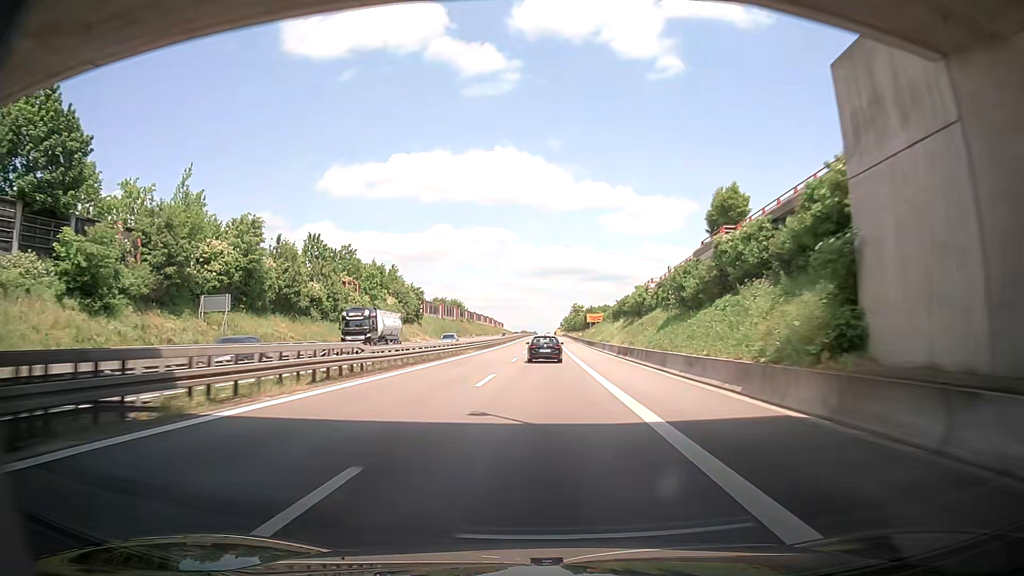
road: trunk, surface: asphalt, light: Day
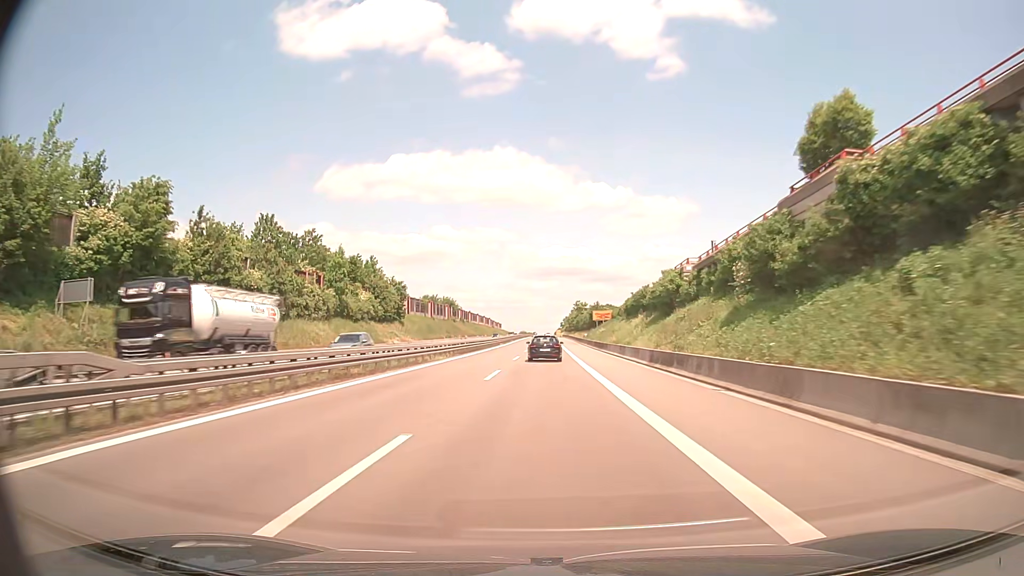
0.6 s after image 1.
(0.0, +15.6) m; 0°
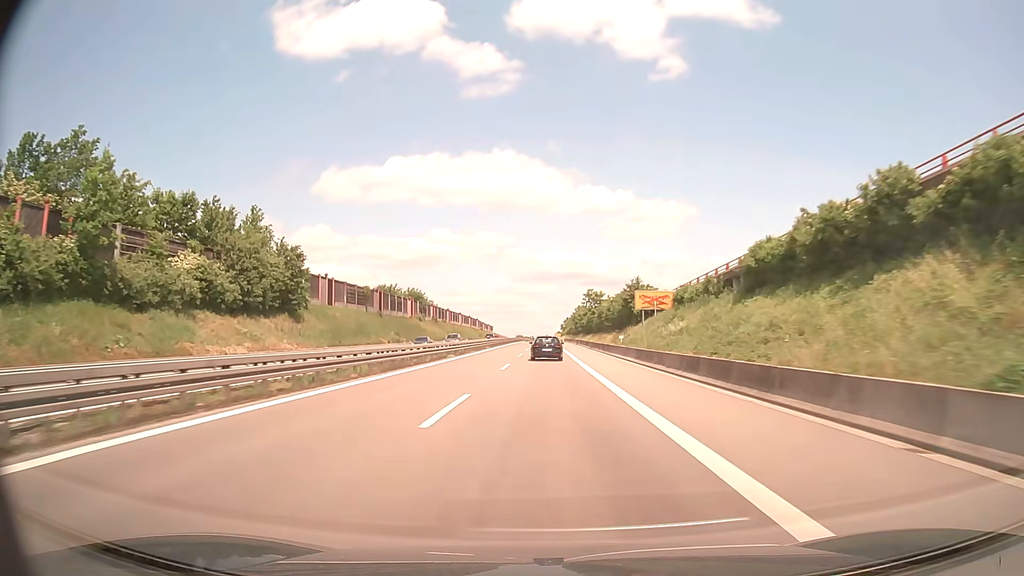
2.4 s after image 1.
(0.0, +47.6) m; 0°
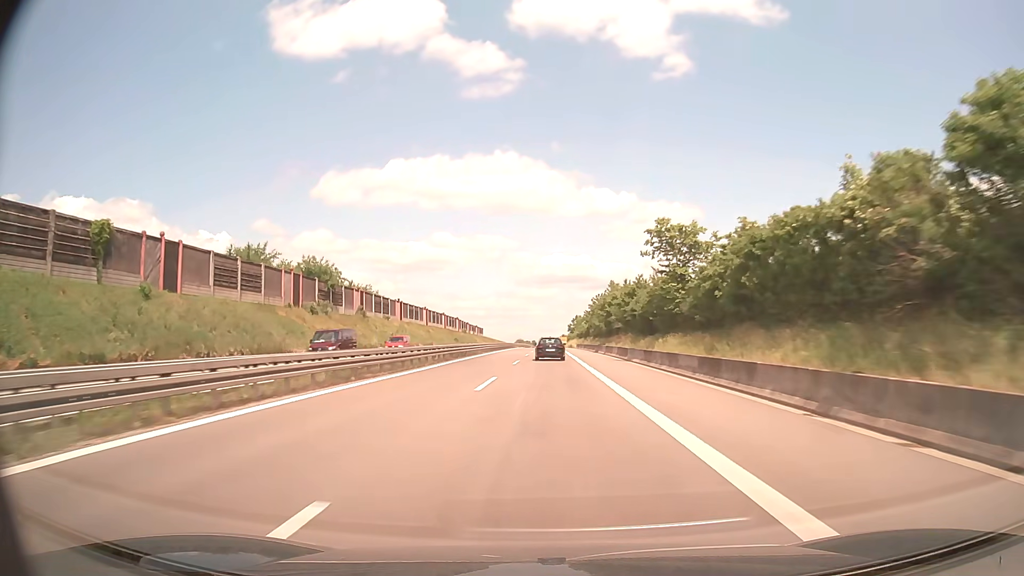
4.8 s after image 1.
(-0.1, +65.1) m; 0°
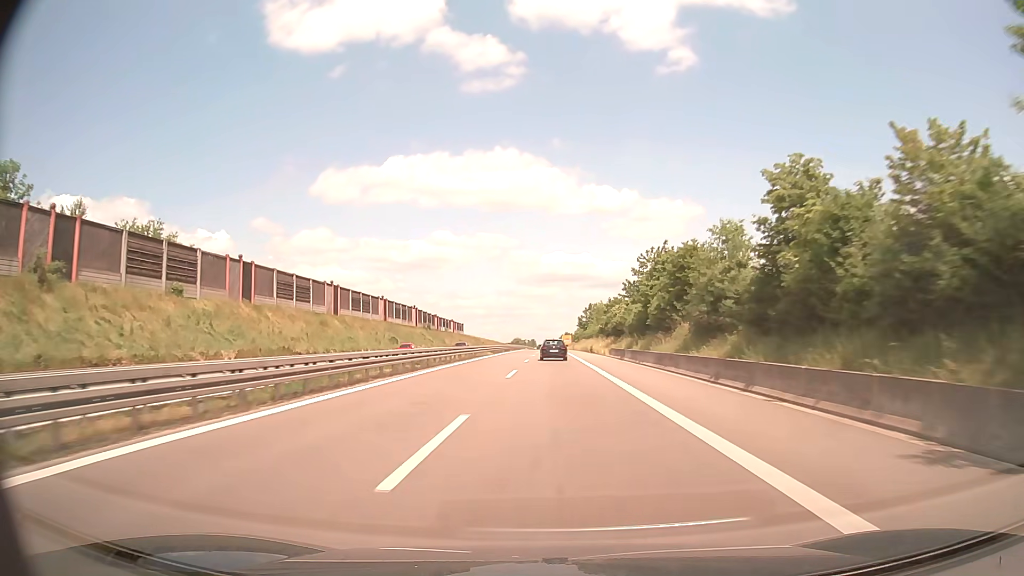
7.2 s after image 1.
(-0.2, +65.7) m; 0°
(0, +10) (0, +20) (0, +30) (0, +40) (+1, +50) (+1, +60) (+1, +70) (+1, +80) (+1, +90) (+1, +100) m
